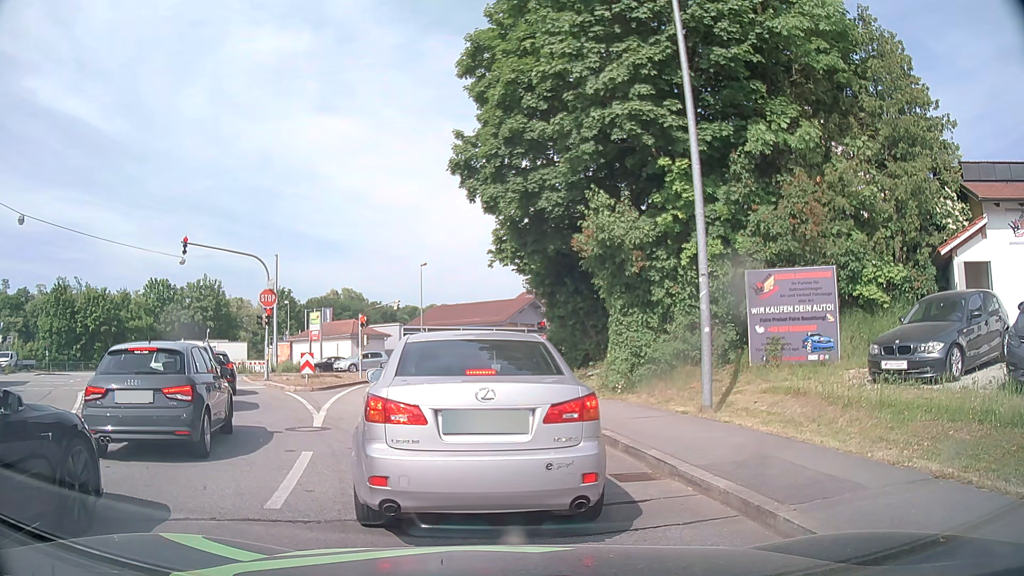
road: tertiary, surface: asphalt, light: Day
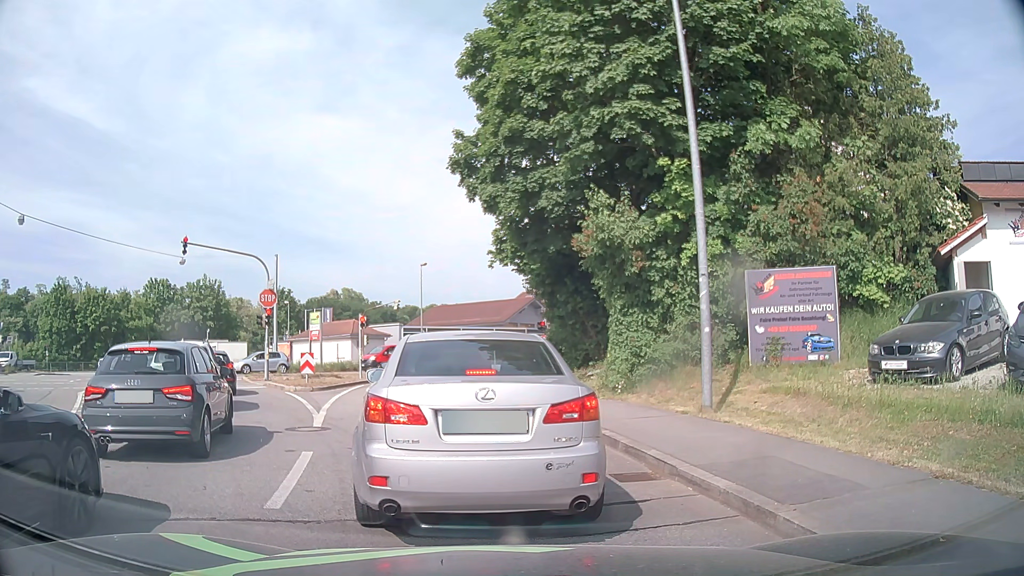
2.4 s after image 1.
(0.0, 0.0) m; 0°
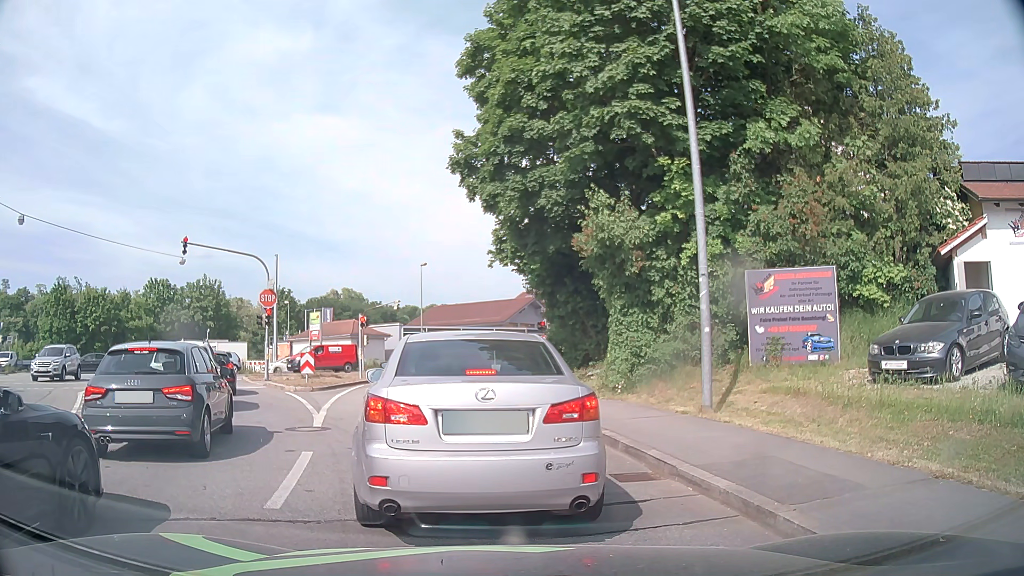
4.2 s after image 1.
(0.0, 0.0) m; 0°
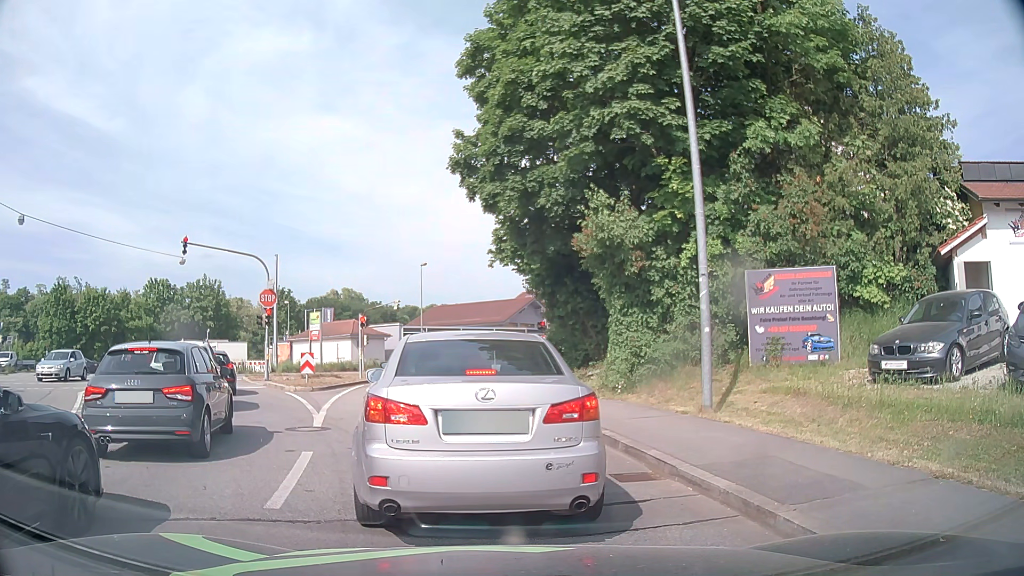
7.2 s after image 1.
(0.0, 0.0) m; 0°
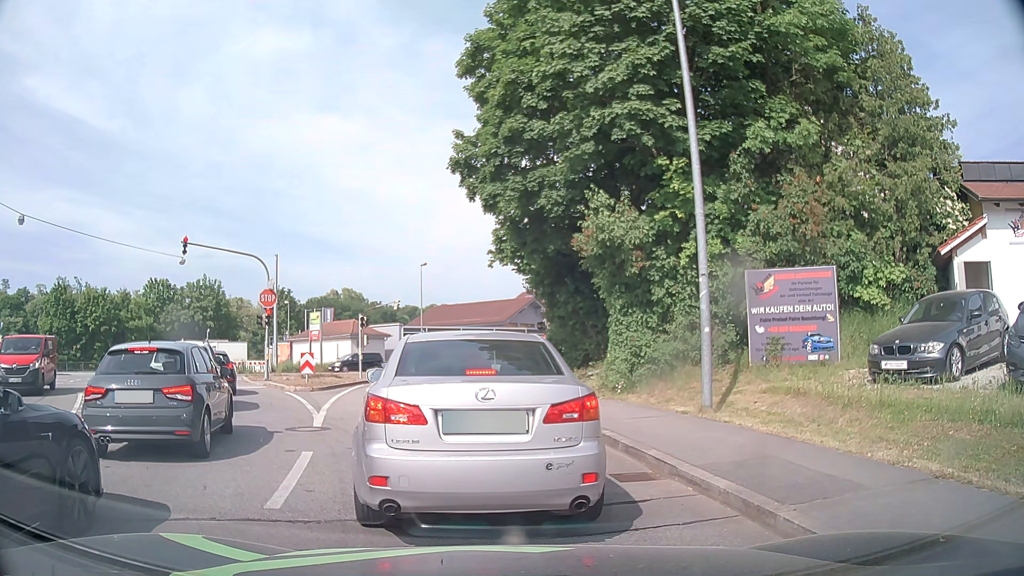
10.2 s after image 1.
(0.0, 0.0) m; 0°
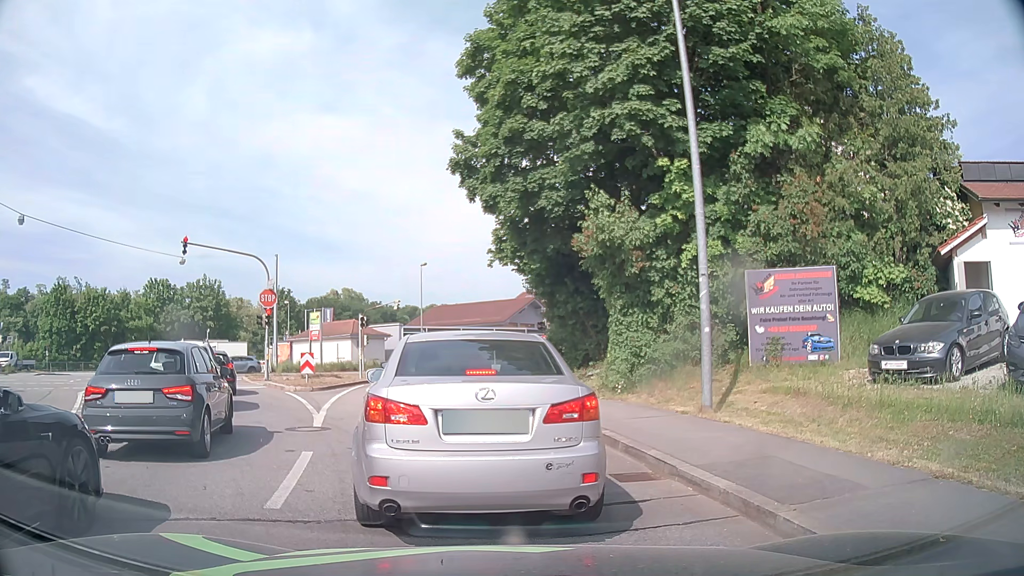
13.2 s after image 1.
(0.0, 0.0) m; 0°
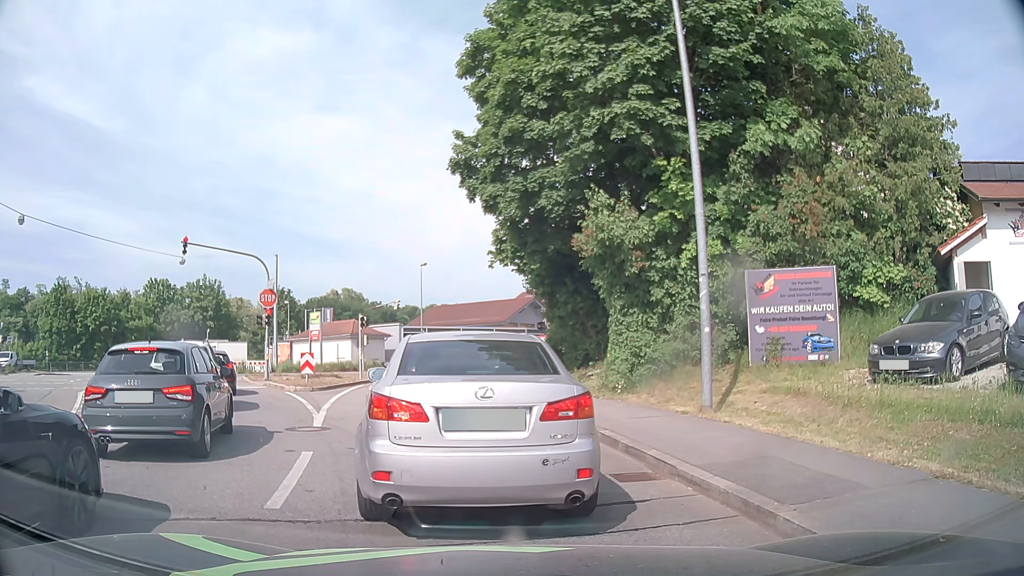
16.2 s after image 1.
(0.0, 0.0) m; 0°
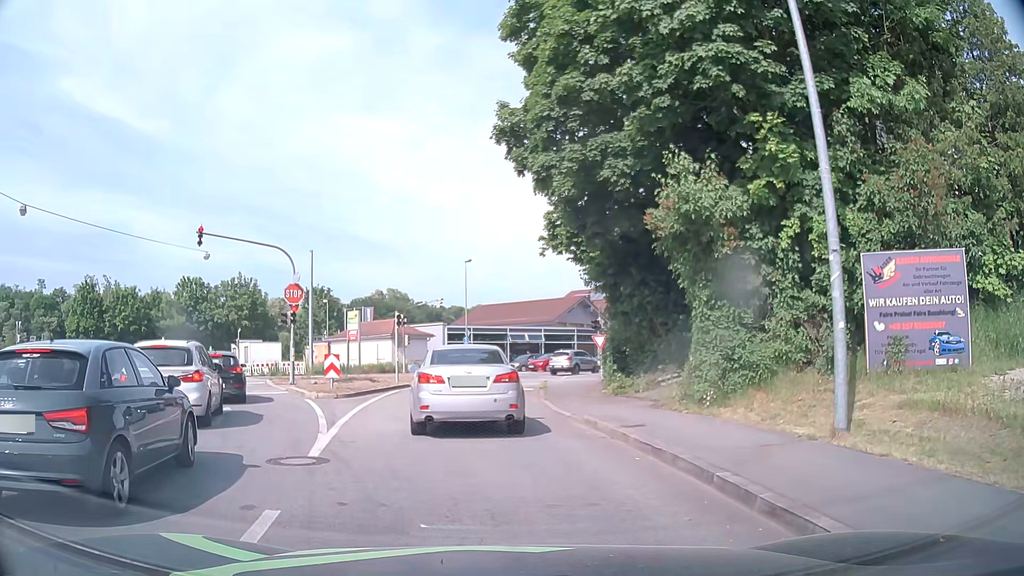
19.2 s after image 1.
(-0.2, +3.4) m; -4°
